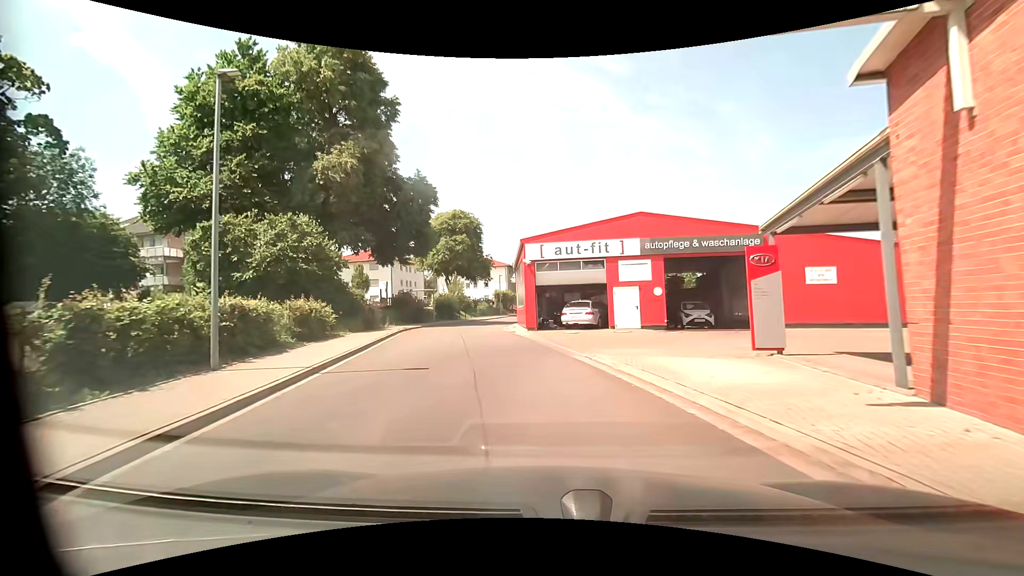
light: Day
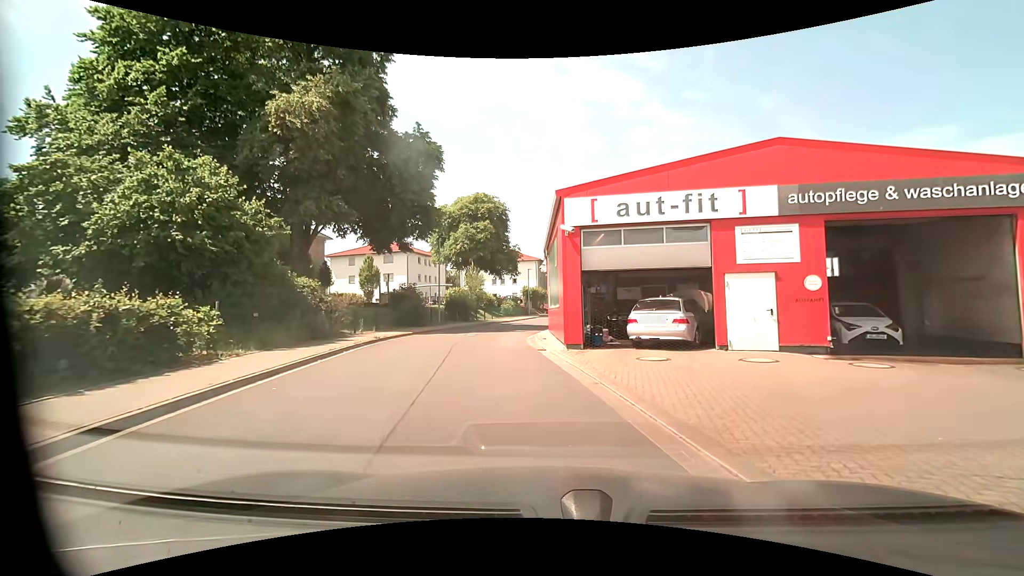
(-0.5, +10.1) m; -4°
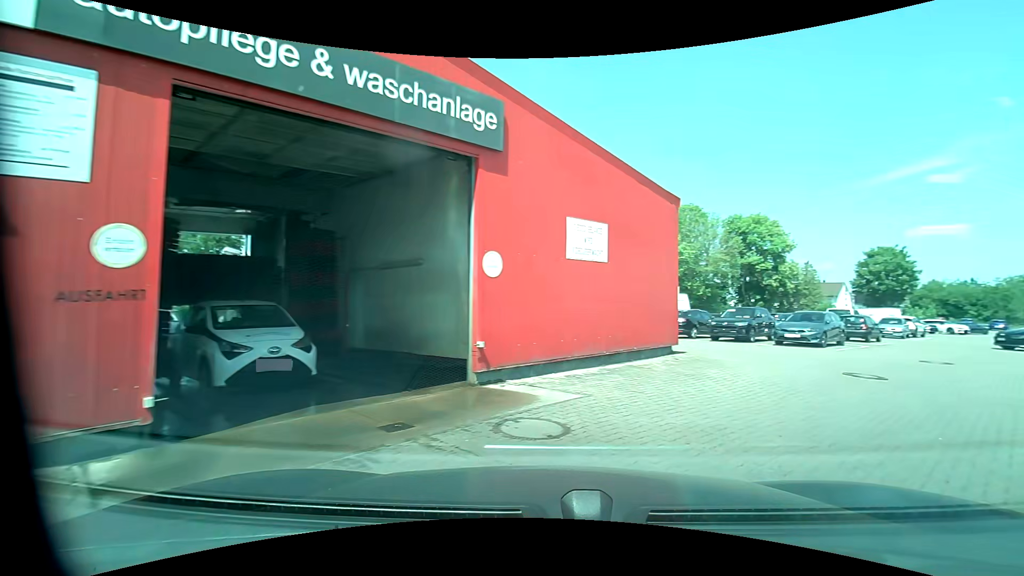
(+3.7, +8.9) m; +57°
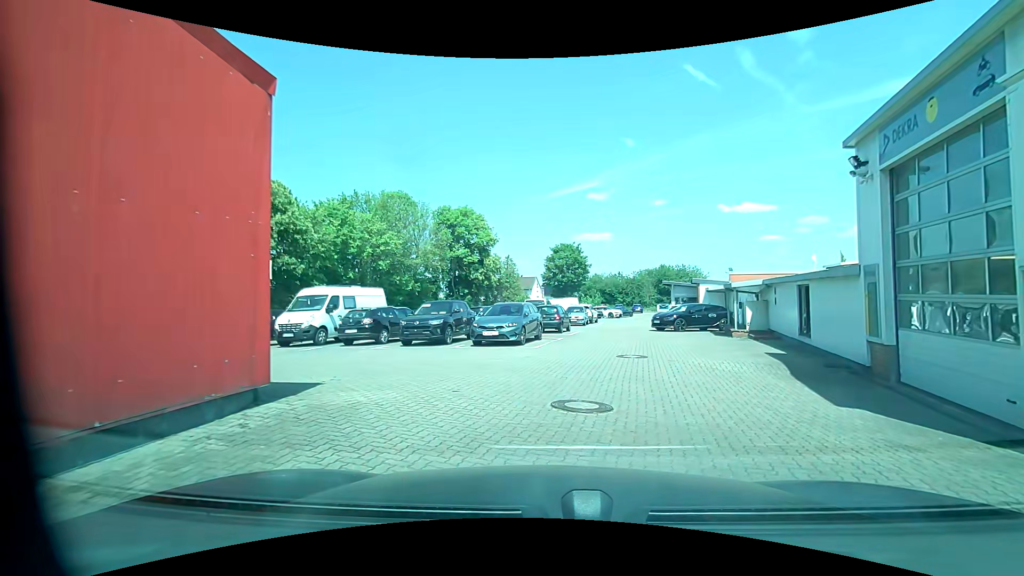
(+2.3, +6.2) m; +30°
